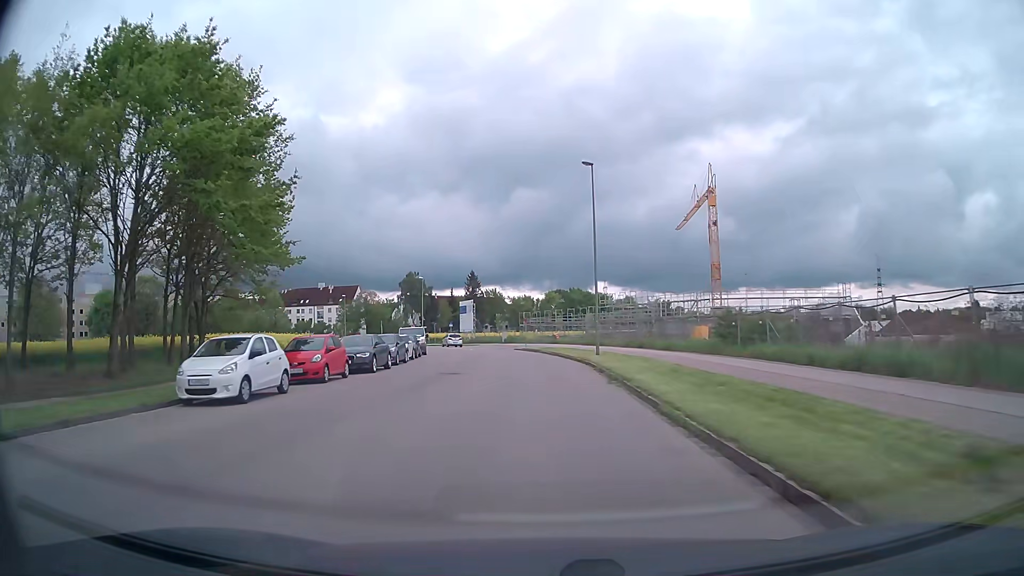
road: residential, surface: asphalt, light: Day
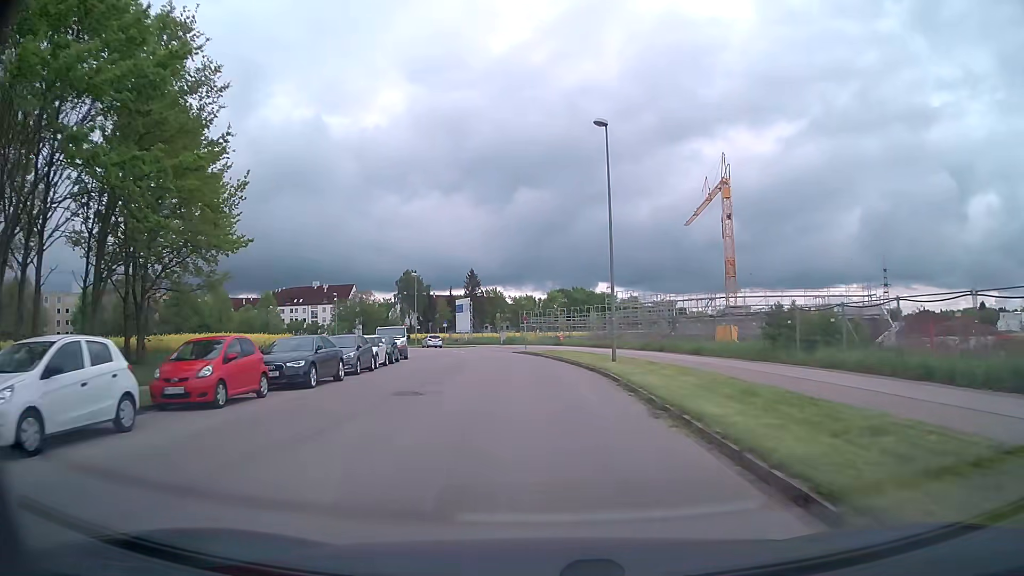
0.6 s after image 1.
(0.0, +7.0) m; 0°
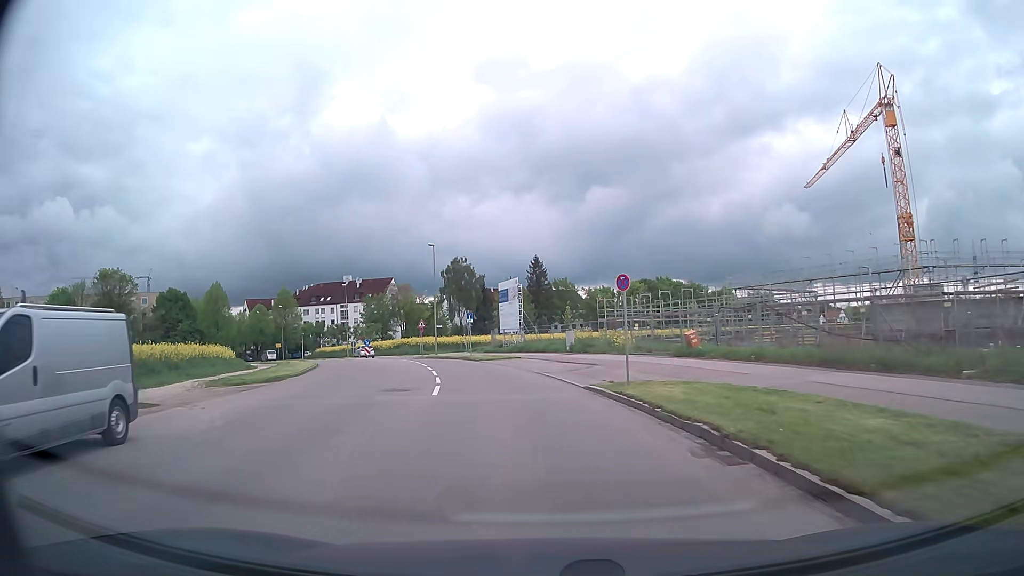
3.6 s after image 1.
(-1.3, +34.4) m; -6°
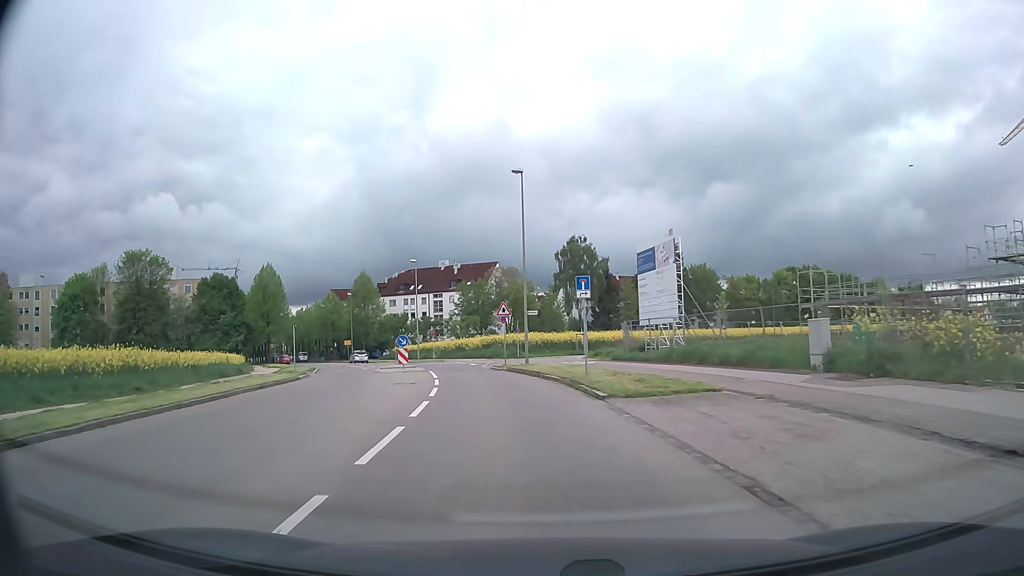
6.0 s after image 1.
(-2.3, +26.8) m; -10°
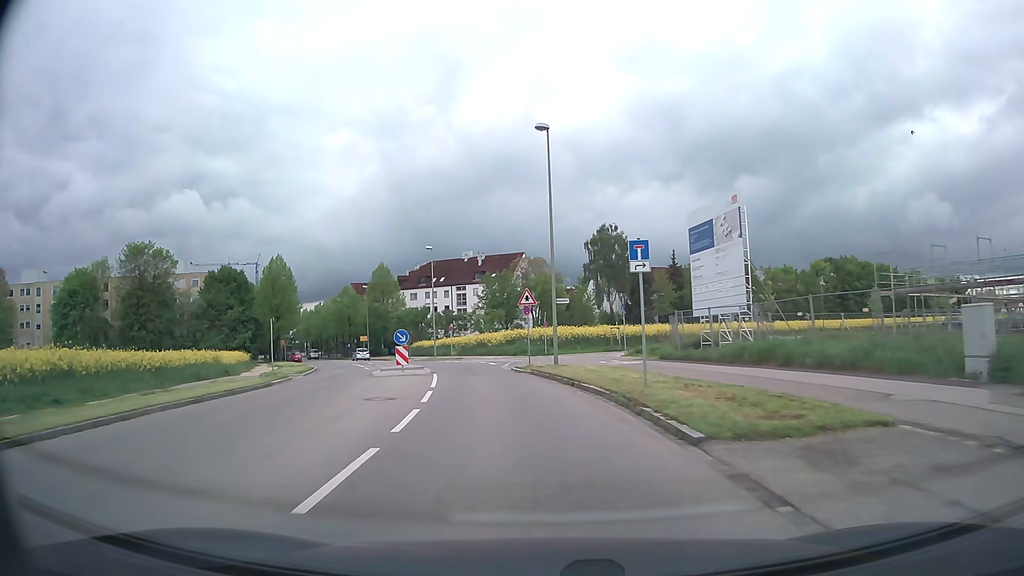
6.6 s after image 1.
(-0.1, +6.7) m; -2°
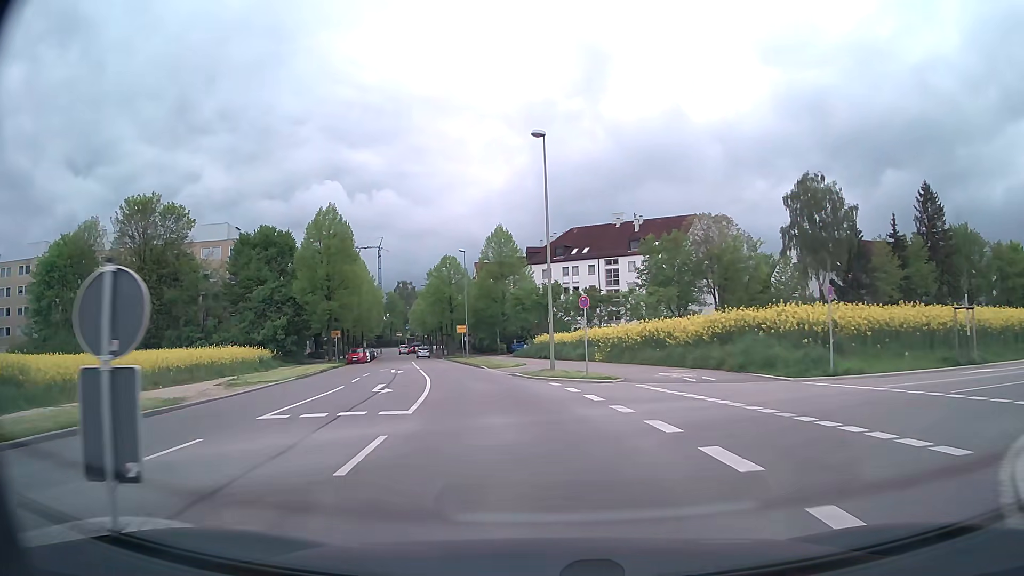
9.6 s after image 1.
(-3.8, +33.8) m; -13°
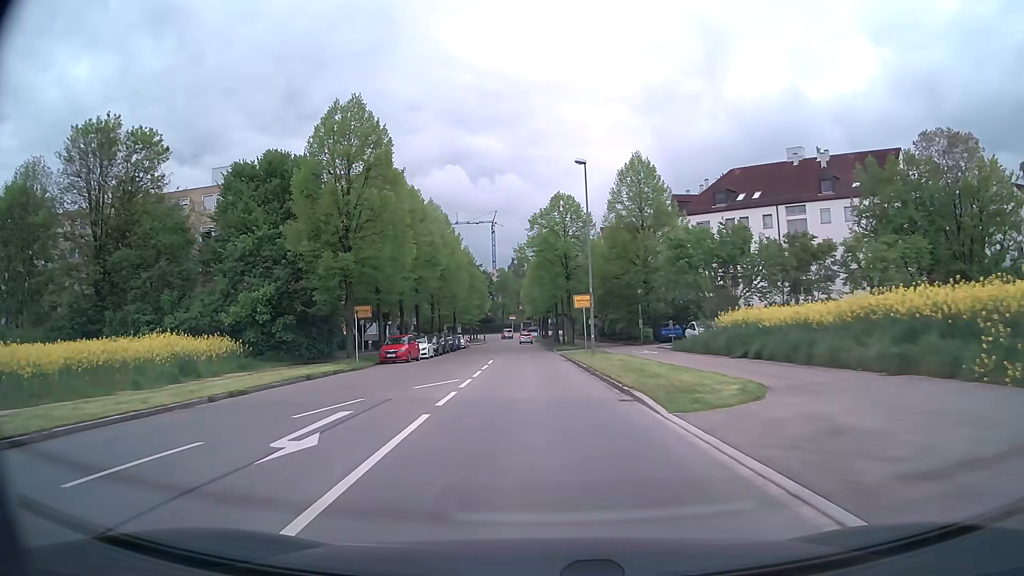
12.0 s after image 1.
(-2.7, +27.7) m; -10°
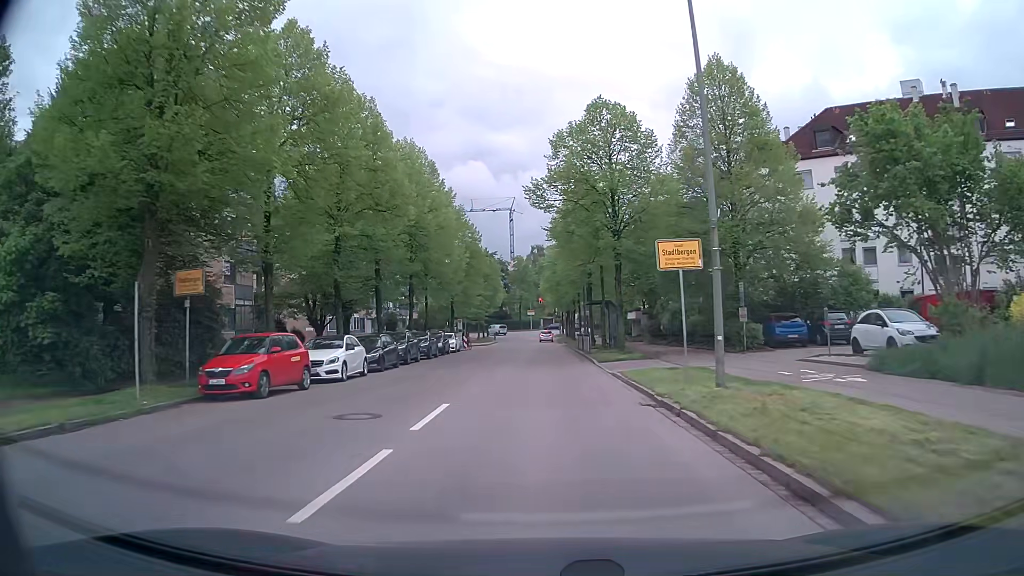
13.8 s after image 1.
(-0.4, +21.6) m; -2°
(0, +10) (0, +20) (0, +30) (0, +40) (0, +50) (-1, +60) (-1, +70) (-1, +80) (-2, +90) (-2, +100) m
